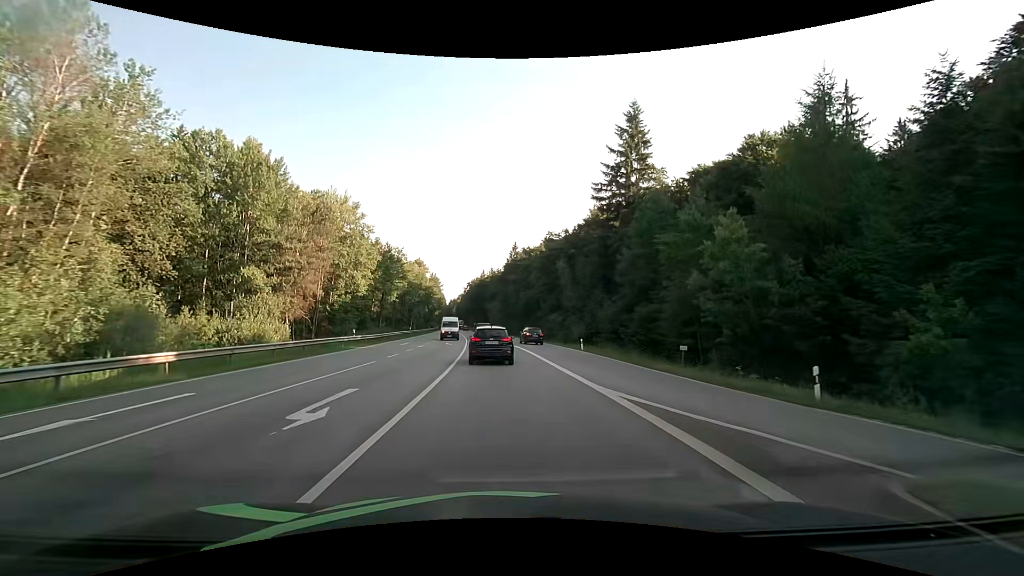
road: secondary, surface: asphalt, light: Day
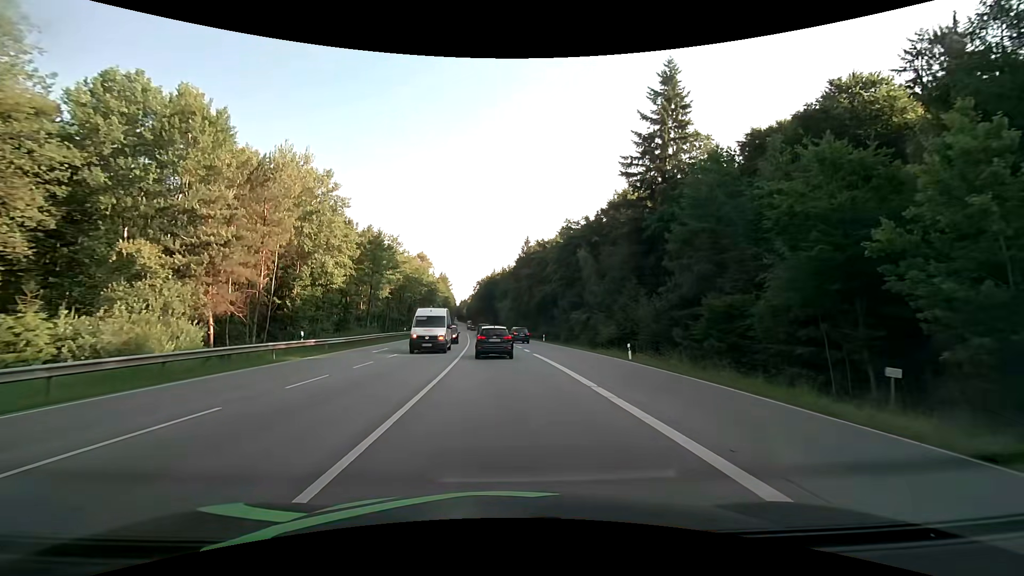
(-0.2, +12.6) m; -2°
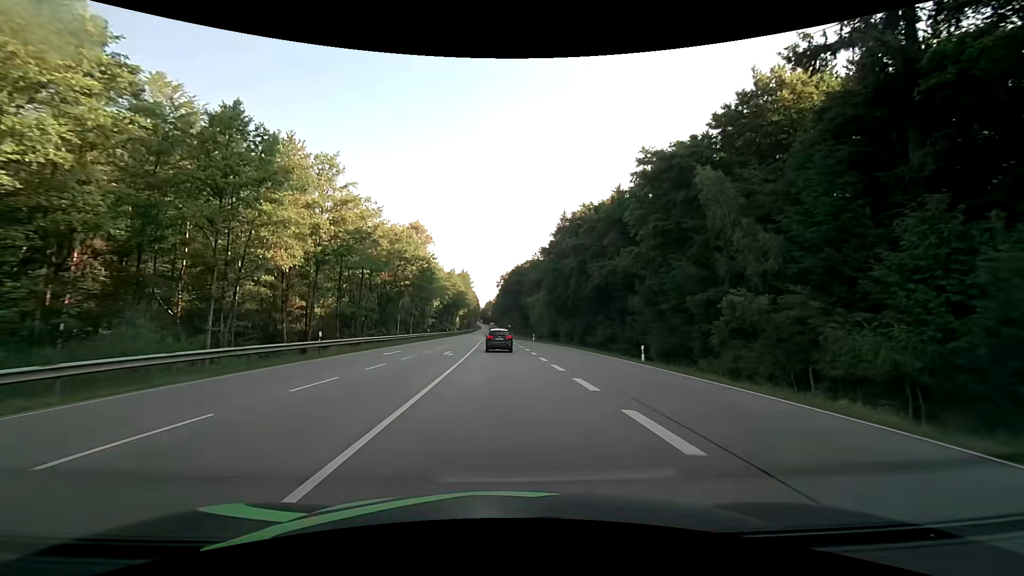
(-1.0, +37.4) m; -3°
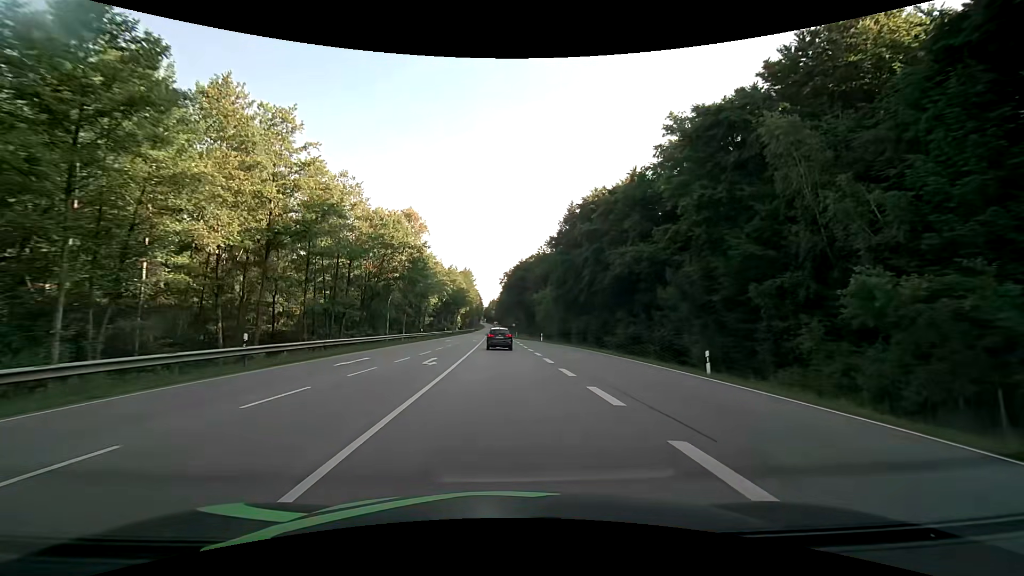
(-0.1, +8.5) m; -1°
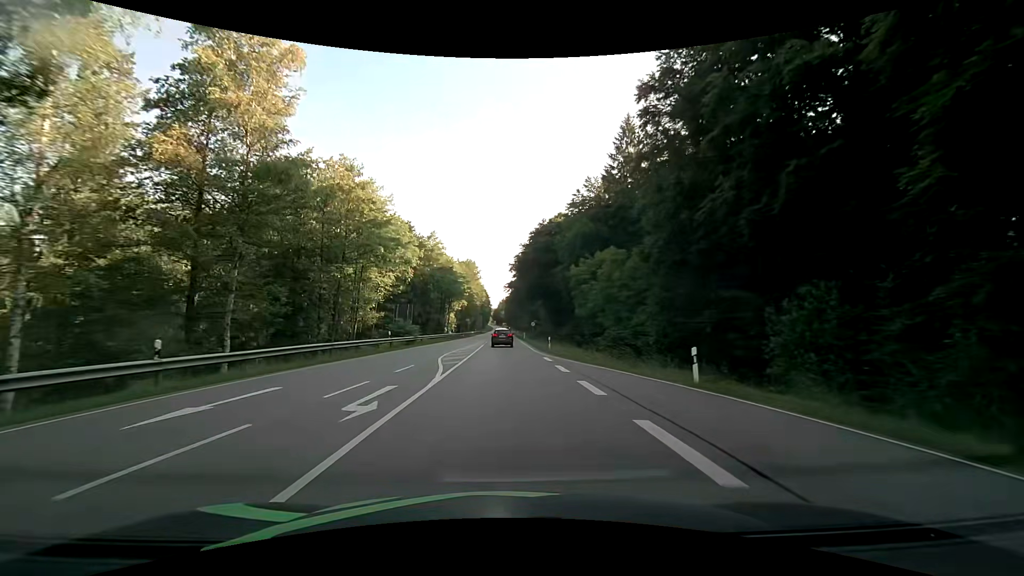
(-0.7, +47.1) m; -1°
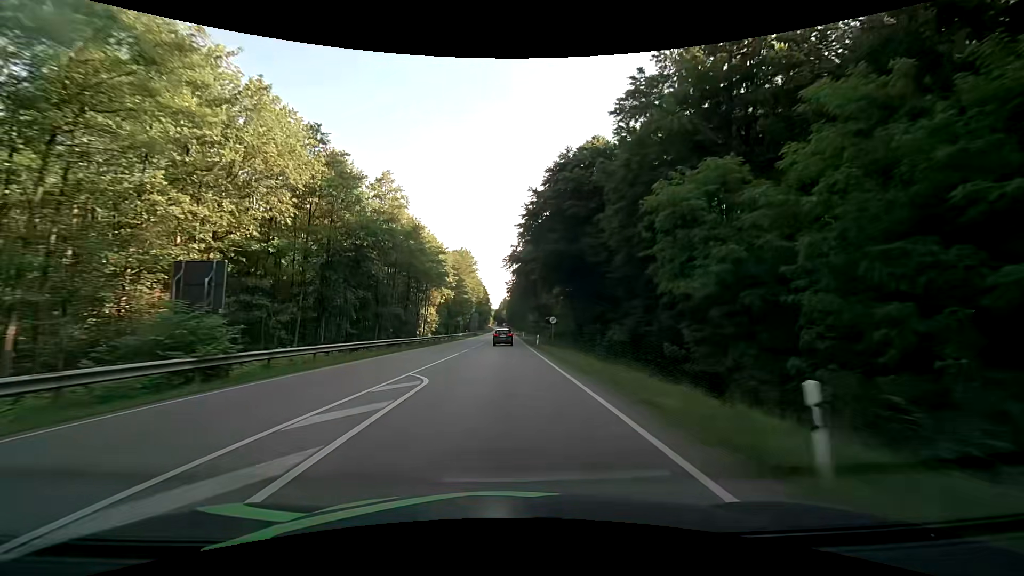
(+0.1, +32.0) m; 0°
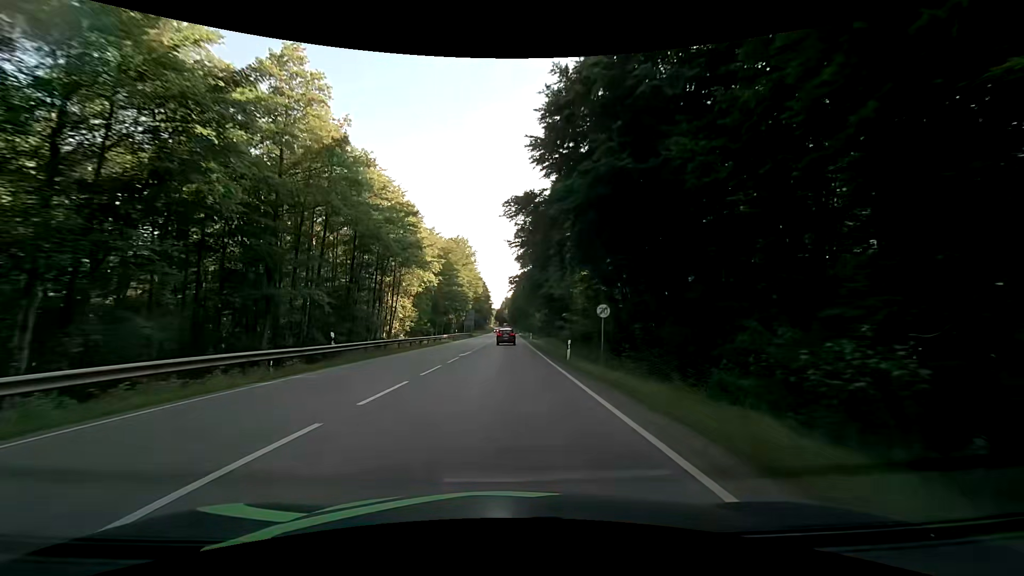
(-0.1, +22.7) m; -1°
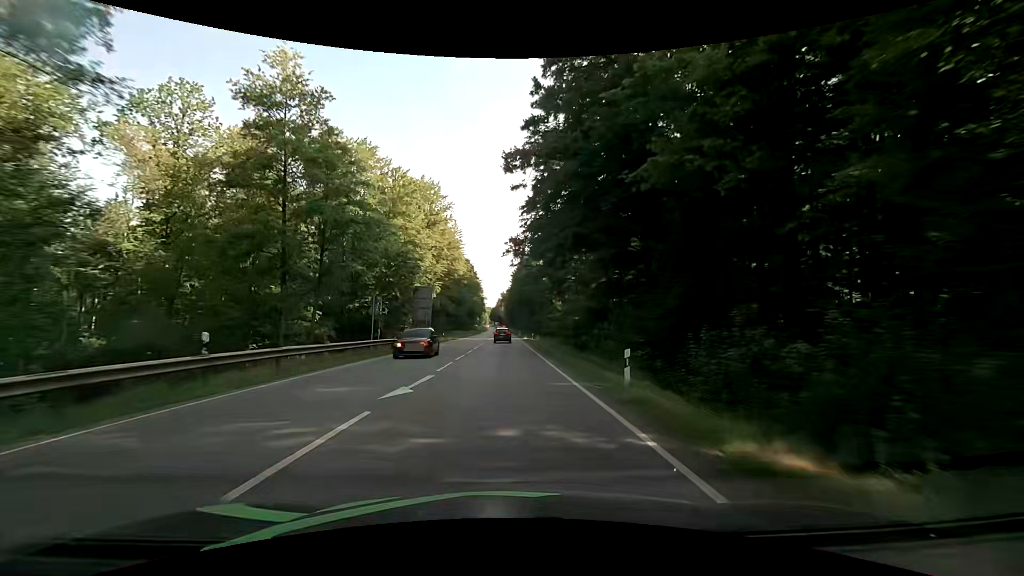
(+0.6, +59.1) m; +1°
(0, +10) (0, +20) (0, +30) (0, +40) (0, +50) (0, +60) (0, +70) (0, +80) (0, +90) (0, +100) m
